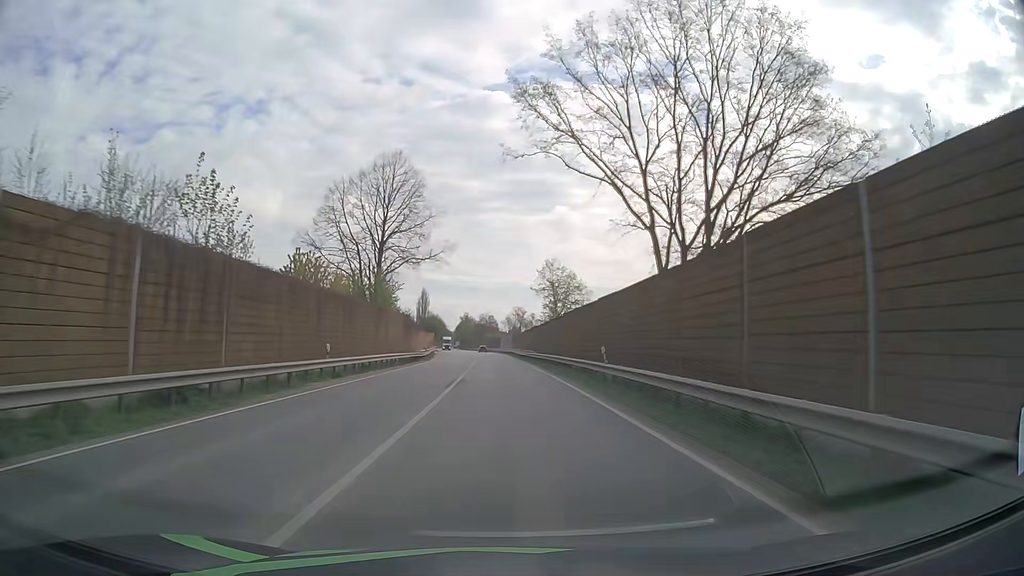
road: primary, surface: asphalt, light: Day
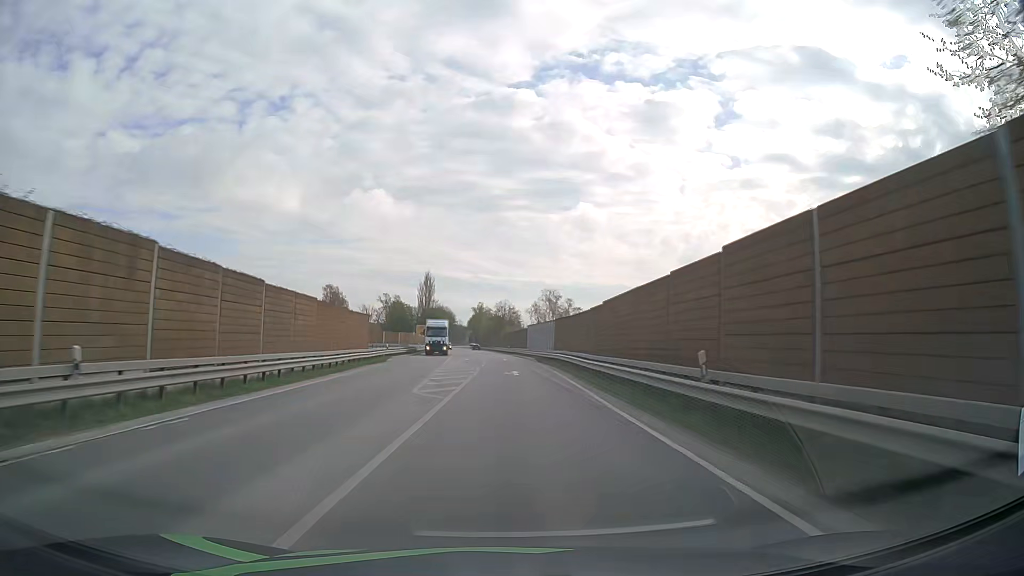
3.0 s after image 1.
(-1.1, +63.4) m; -2°
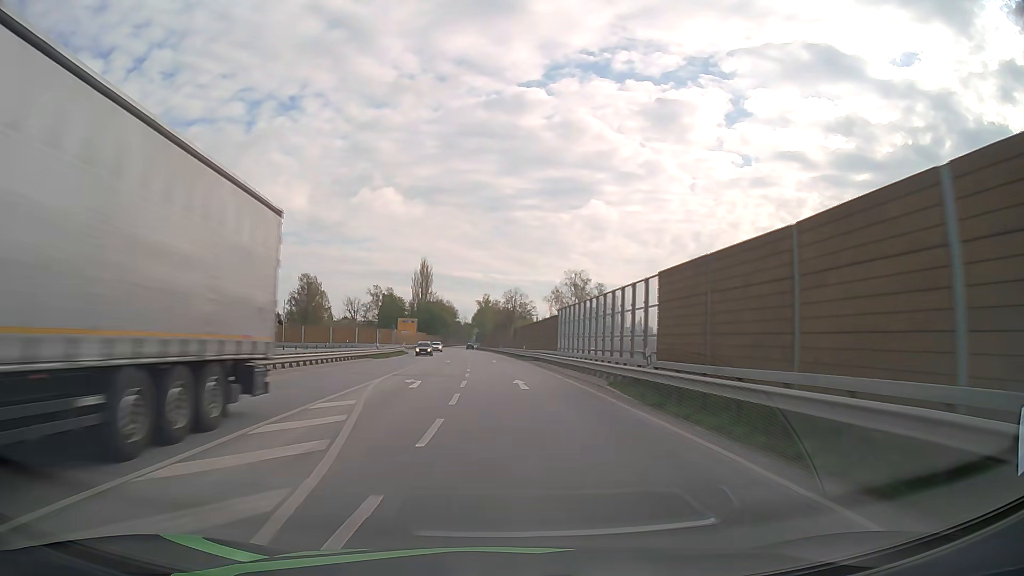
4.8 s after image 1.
(-0.1, +38.6) m; -1°
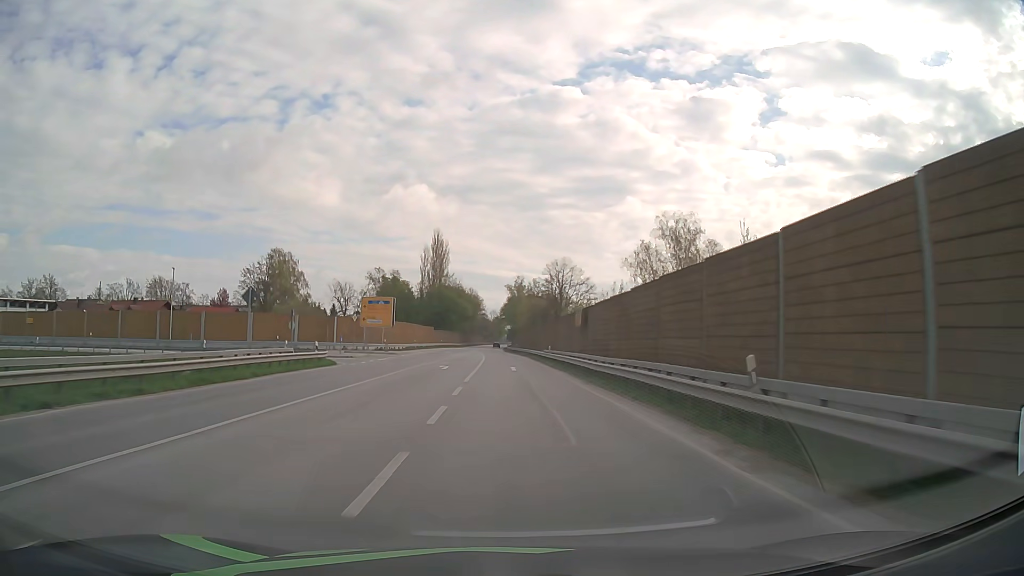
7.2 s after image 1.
(-1.3, +51.6) m; -3°
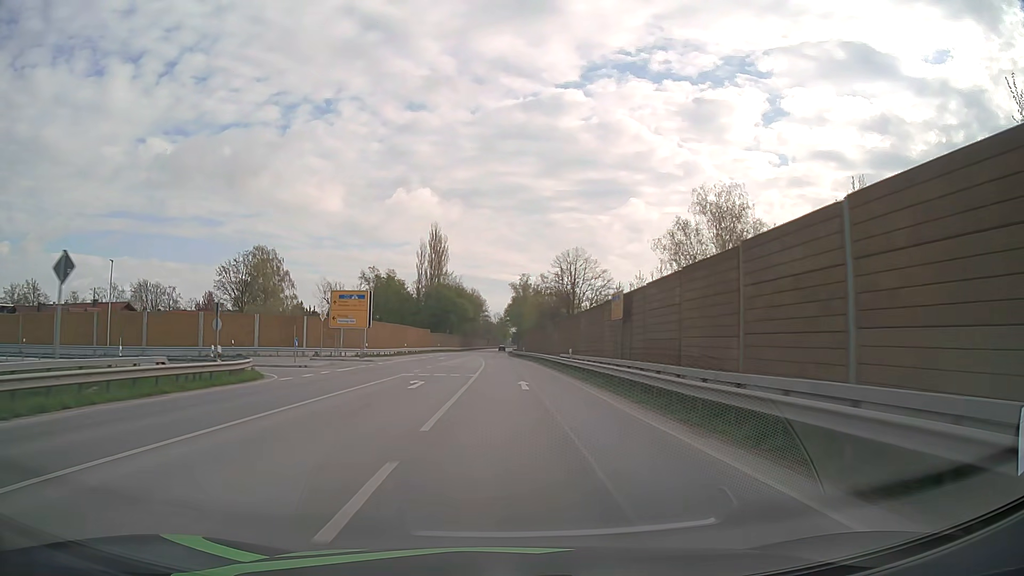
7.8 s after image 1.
(0.0, +12.9) m; 0°
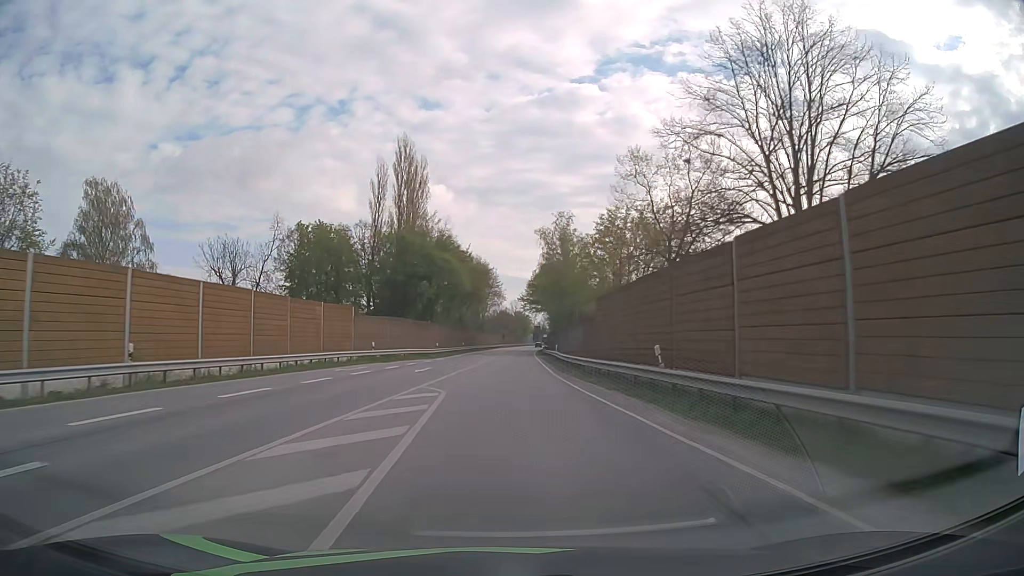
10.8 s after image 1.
(-1.0, +65.0) m; -1°
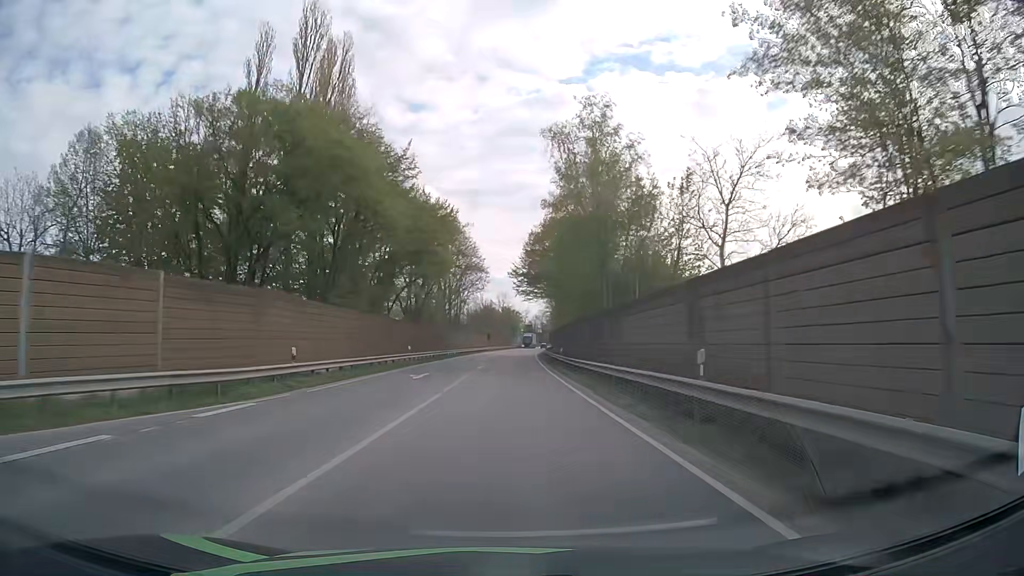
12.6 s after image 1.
(+0.2, +39.4) m; +1°
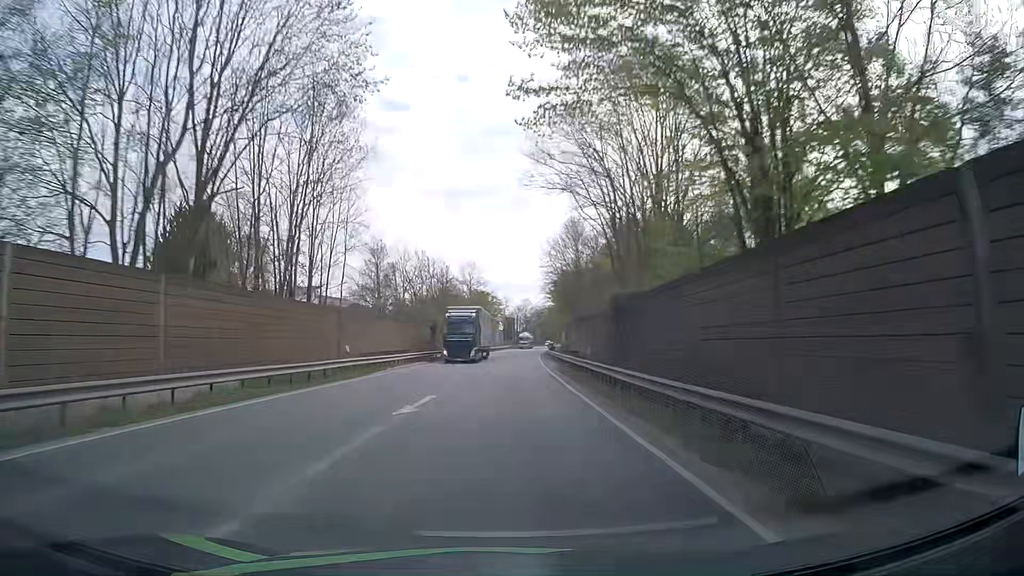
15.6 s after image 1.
(+1.2, +66.5) m; +2°
(0, +10) (0, +20) (0, +30) (+1, +40) (+1, +50) (+2, +60) (+2, +70) (+3, +80) (+3, +90) (+4, +100) m
